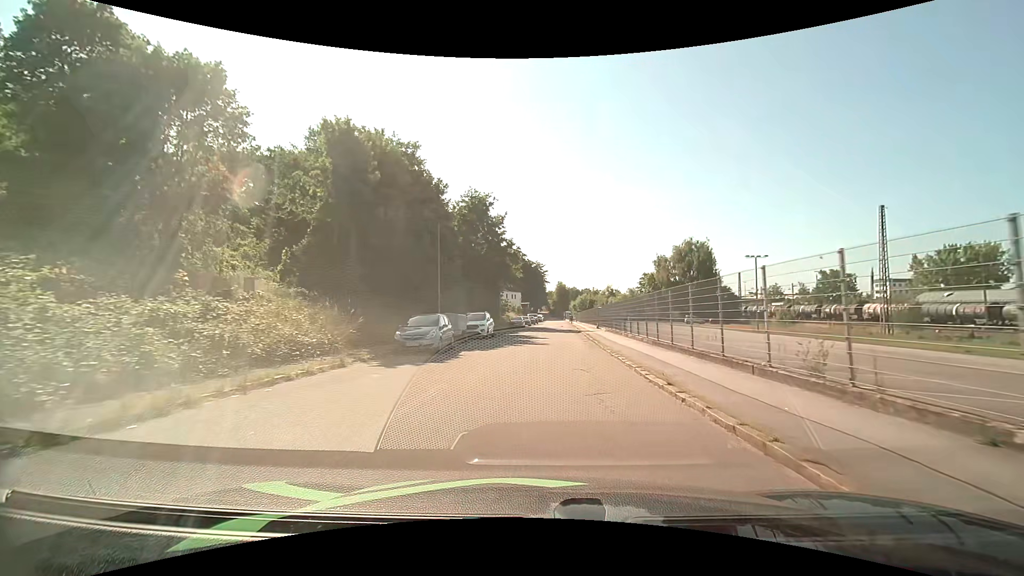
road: residential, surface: asphalt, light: Day
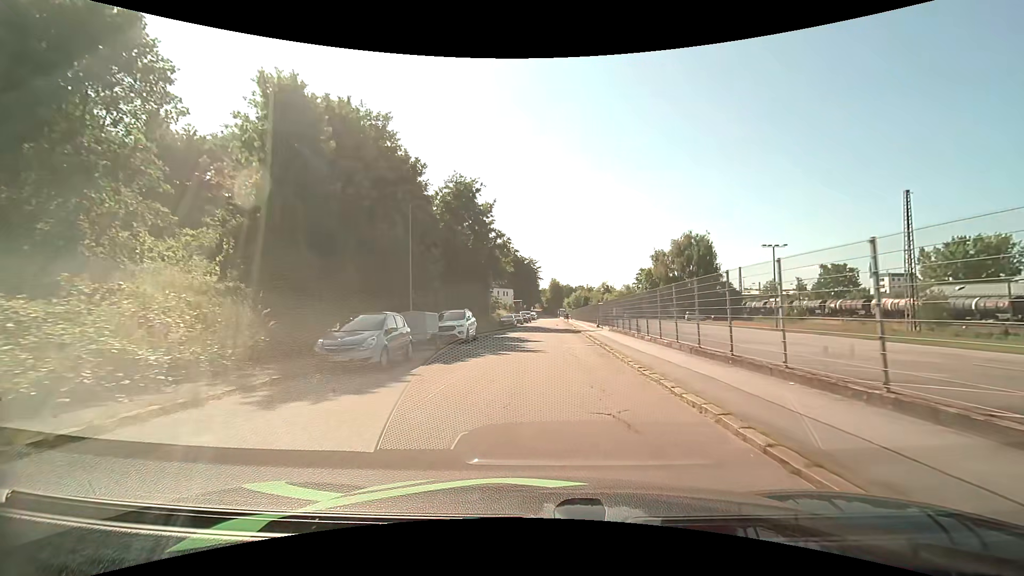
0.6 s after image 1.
(+0.1, +5.9) m; +1°
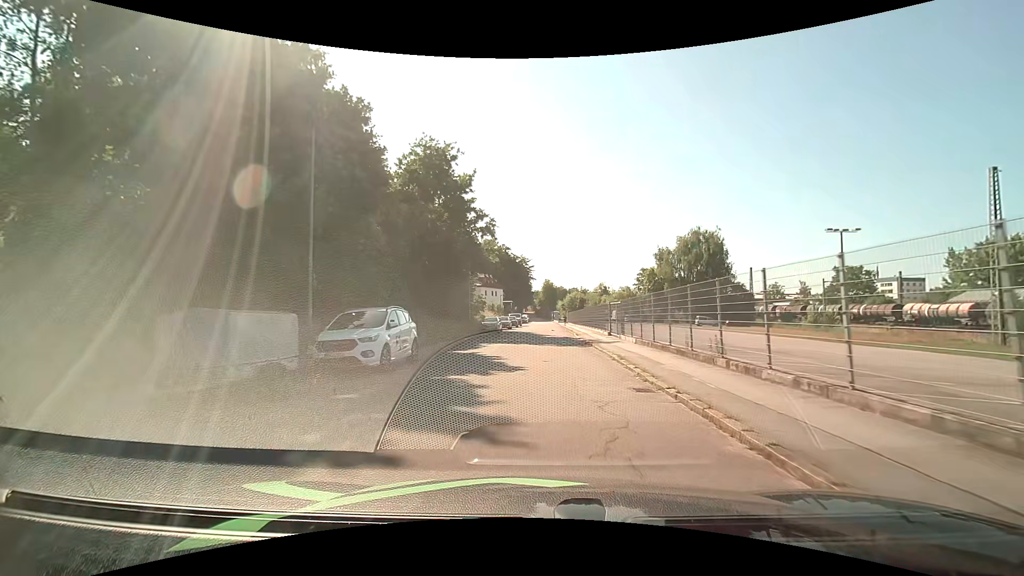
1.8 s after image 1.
(+0.1, +11.9) m; +1°
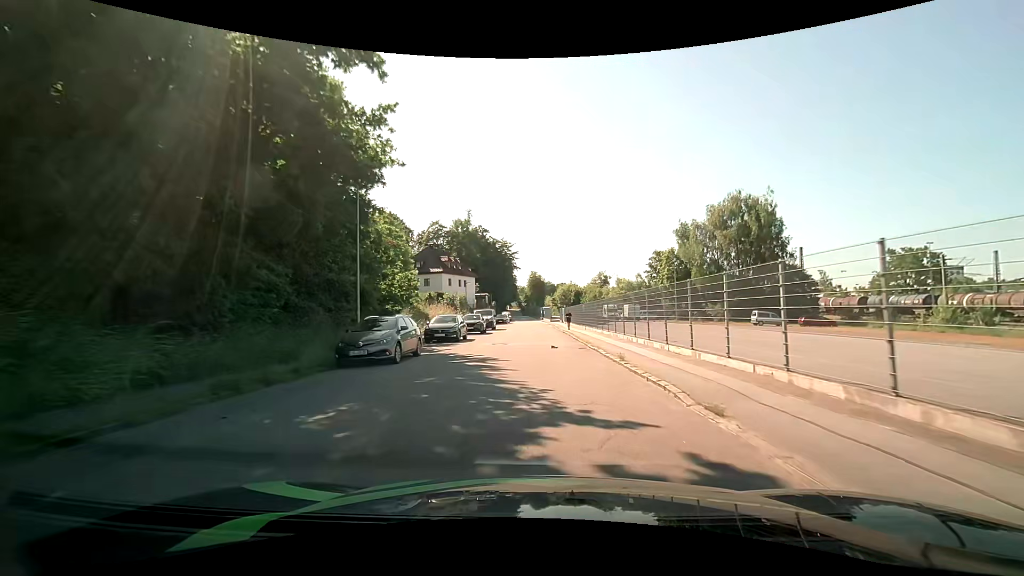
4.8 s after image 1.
(+0.2, +29.5) m; +1°
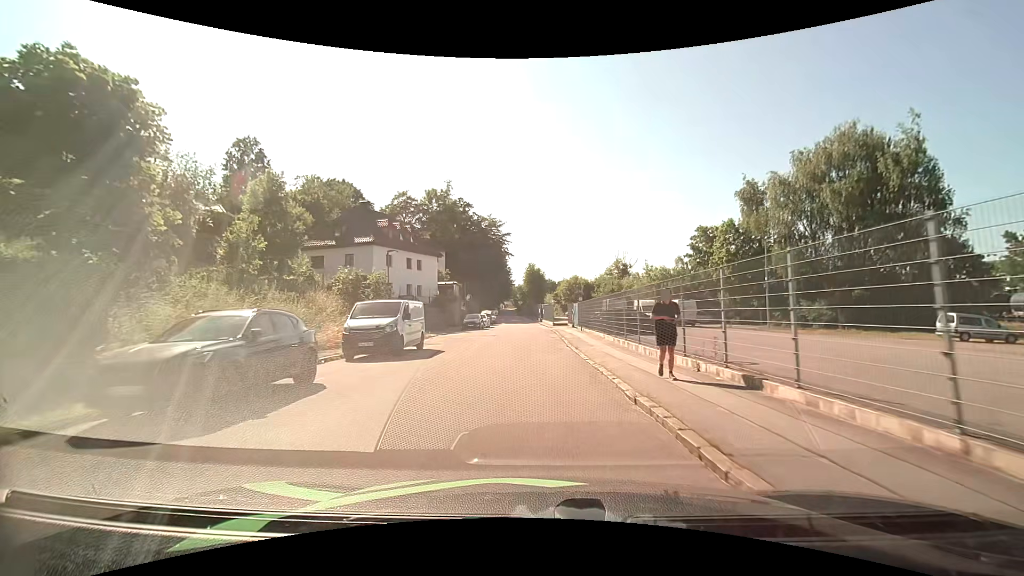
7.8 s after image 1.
(+0.5, +29.7) m; 0°
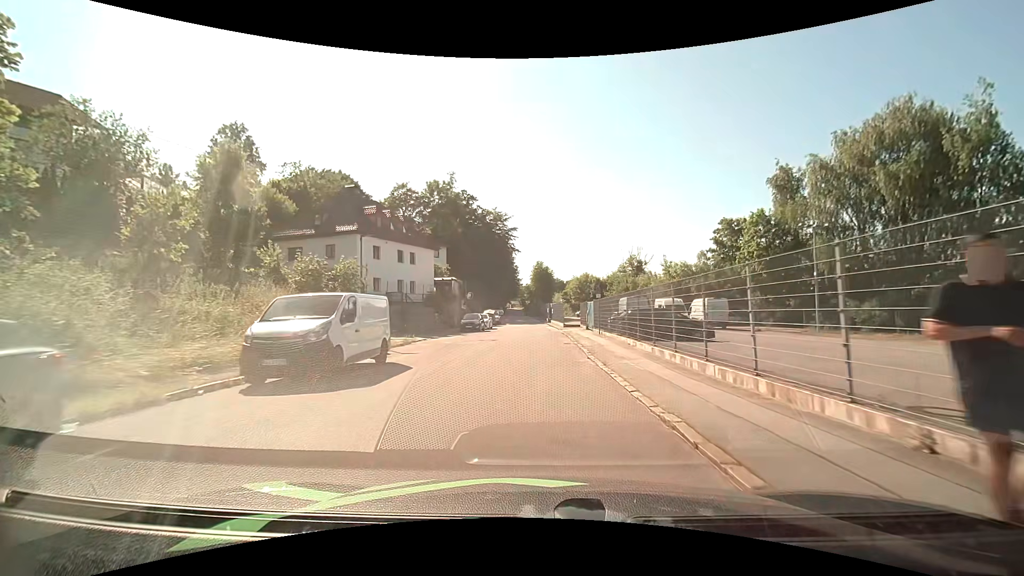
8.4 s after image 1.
(0.0, +6.0) m; 0°
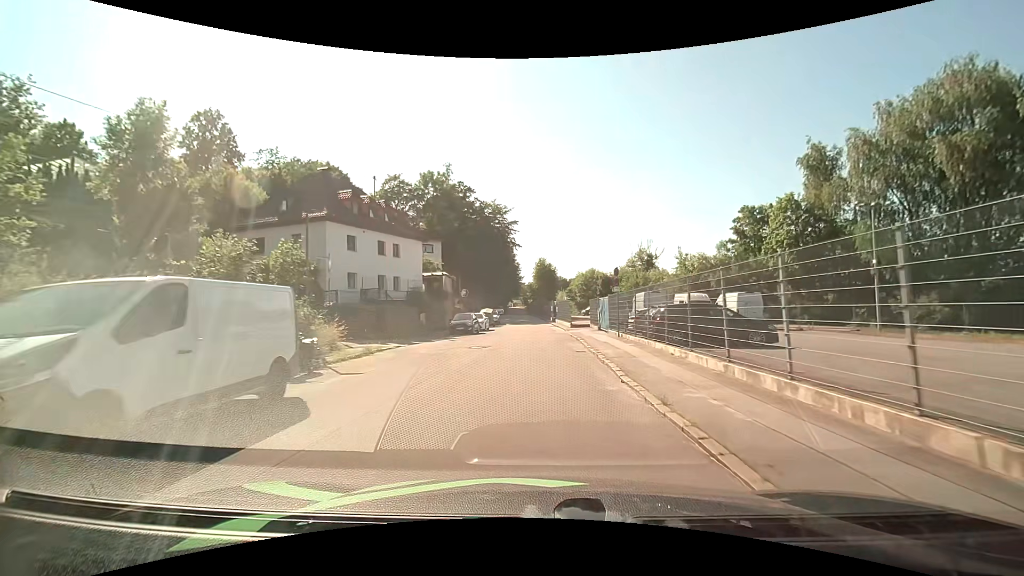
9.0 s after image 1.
(0.0, +6.0) m; 0°
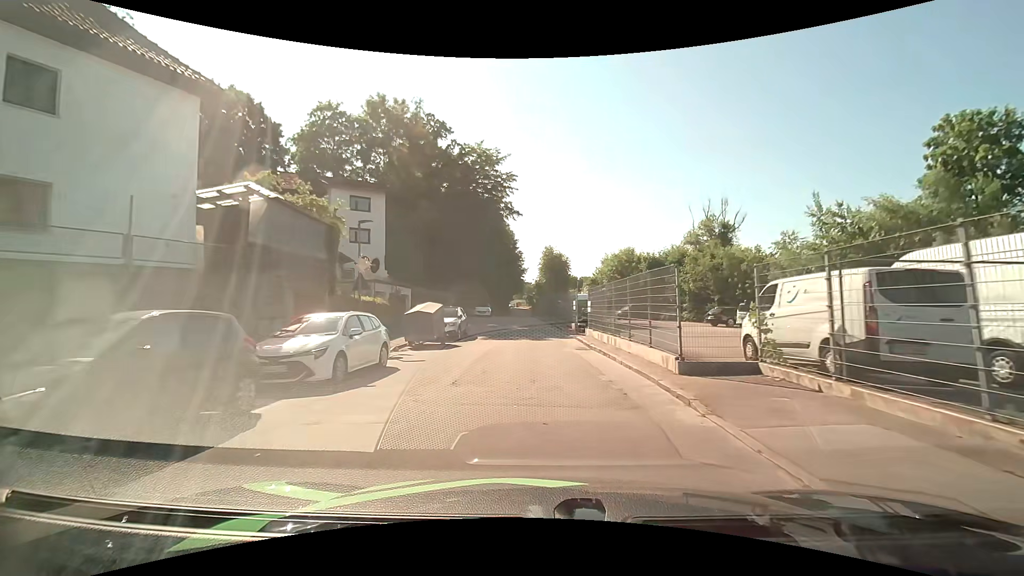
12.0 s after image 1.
(-0.2, +29.4) m; -1°
(0, +10) (0, +20) (-1, +30) (-1, +40) (-2, +50) (-2, +60) (-2, +70) (-3, +80) (-3, +90) (-3, +100) m
